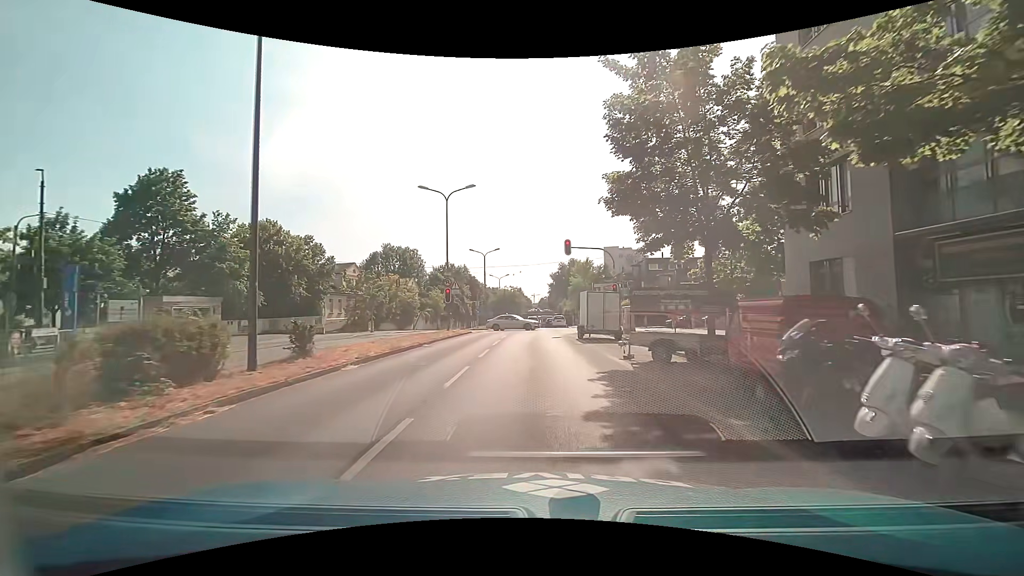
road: secondary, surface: asphalt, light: Day
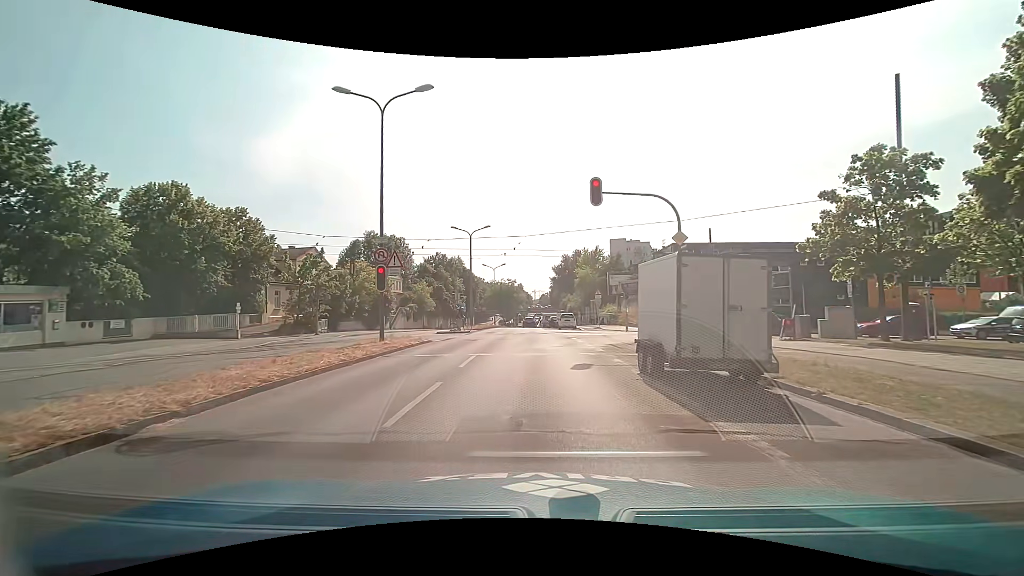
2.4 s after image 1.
(+0.1, +14.9) m; 0°
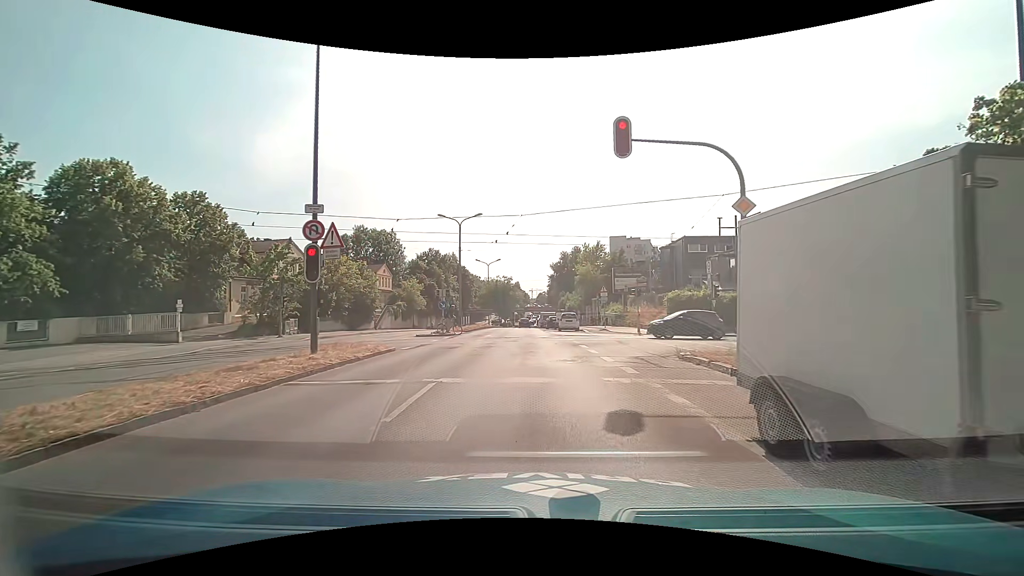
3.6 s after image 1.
(0.0, +5.7) m; -1°
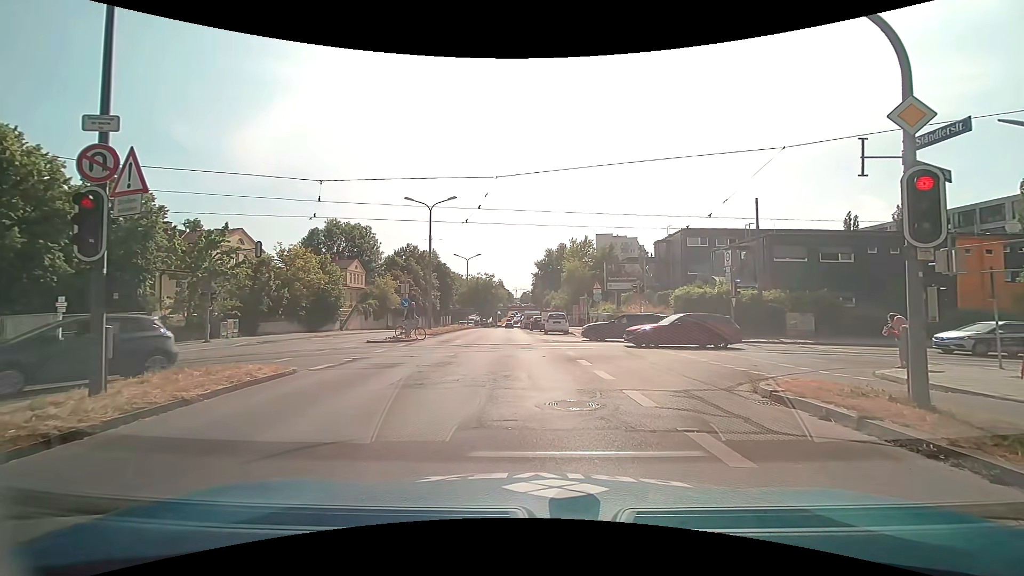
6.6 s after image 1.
(+0.3, +5.9) m; +4°
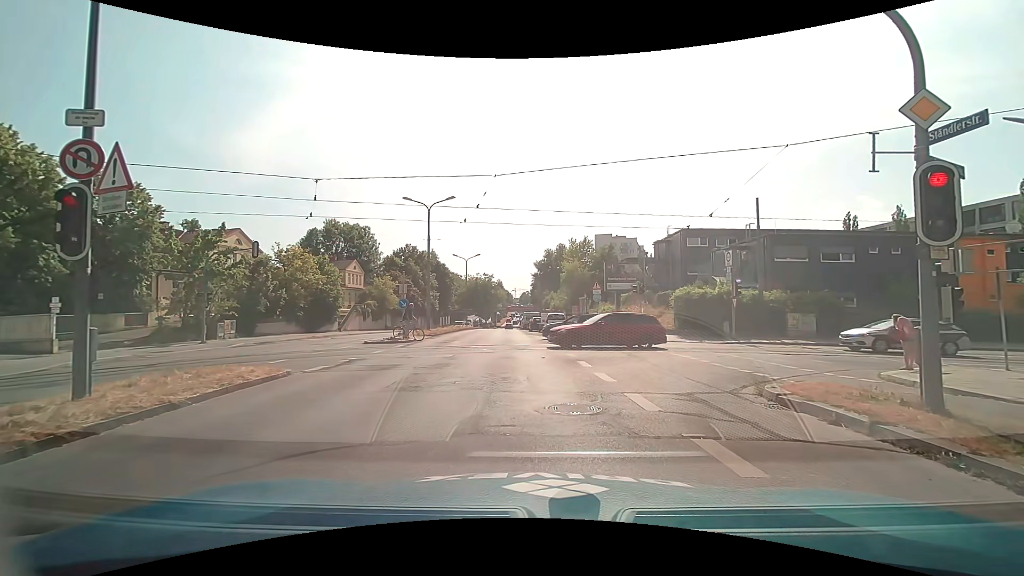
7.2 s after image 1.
(0.0, +0.2) m; 0°
